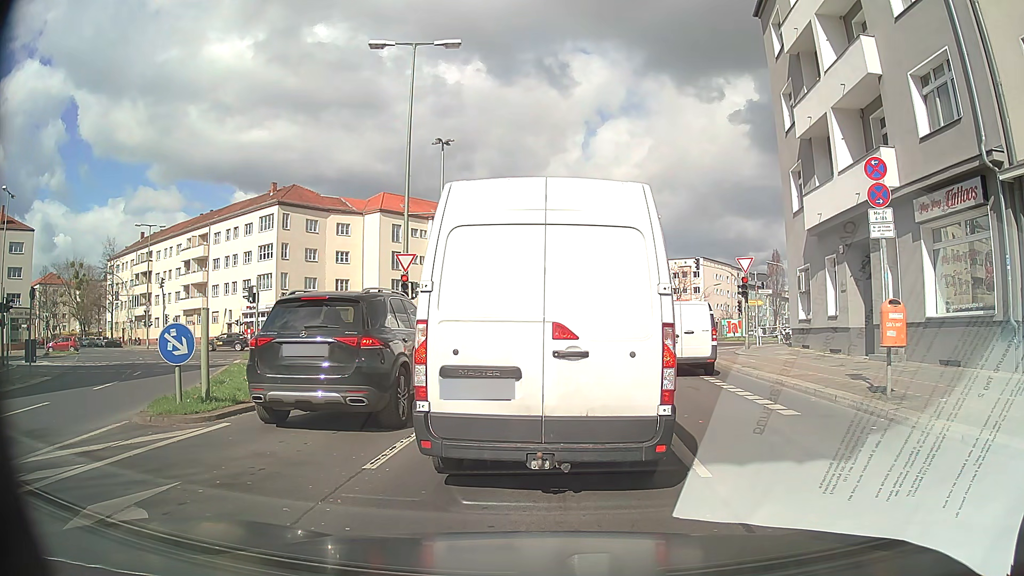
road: secondary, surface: asphalt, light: Day
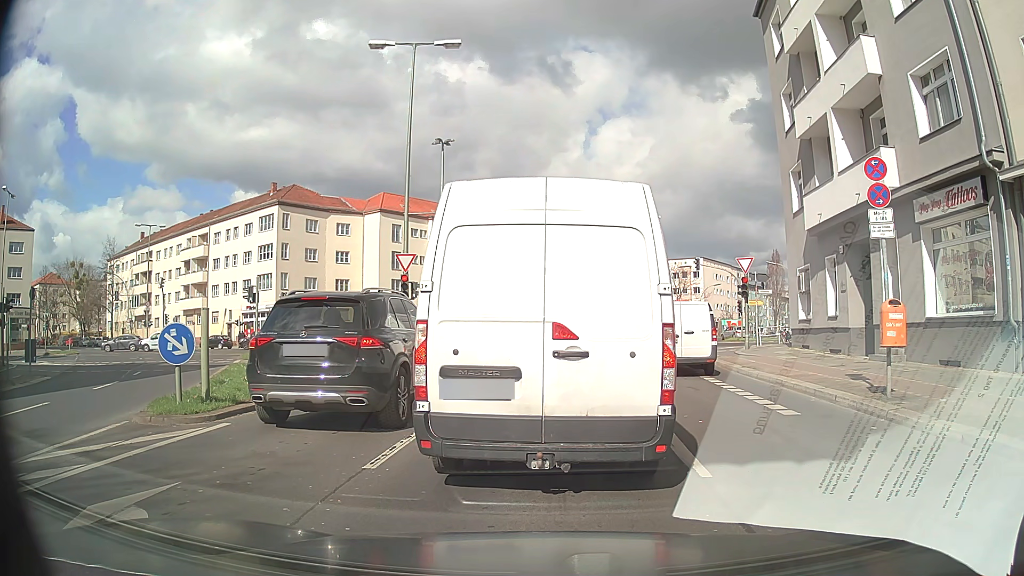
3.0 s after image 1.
(0.0, 0.0) m; 0°
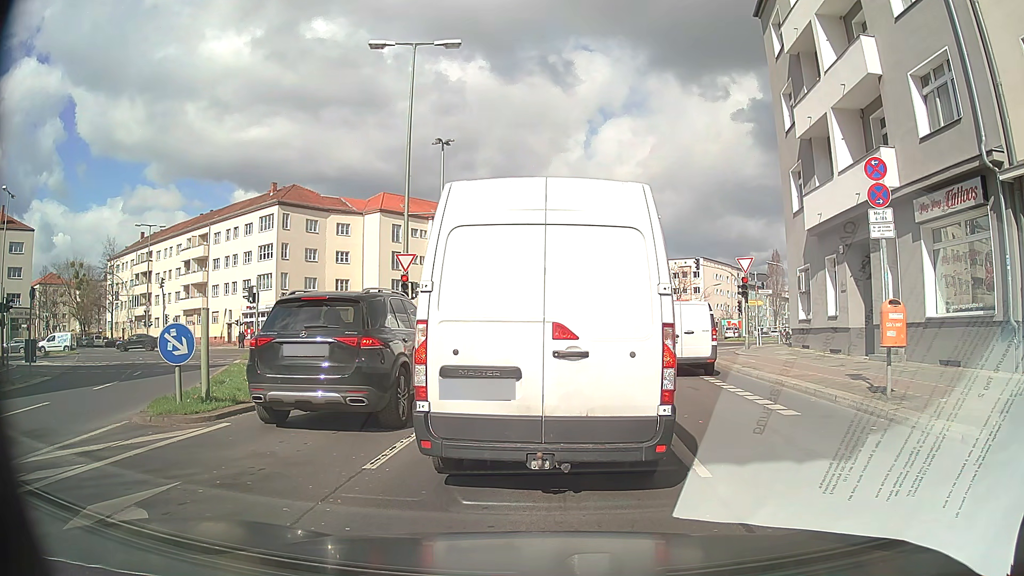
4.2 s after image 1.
(0.0, 0.0) m; 0°
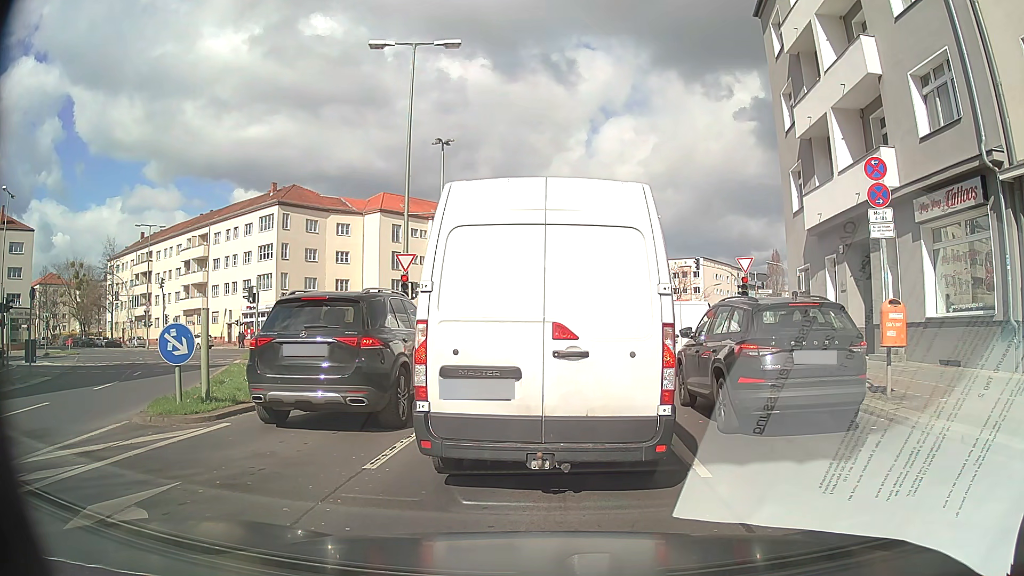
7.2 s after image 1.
(0.0, 0.0) m; 0°
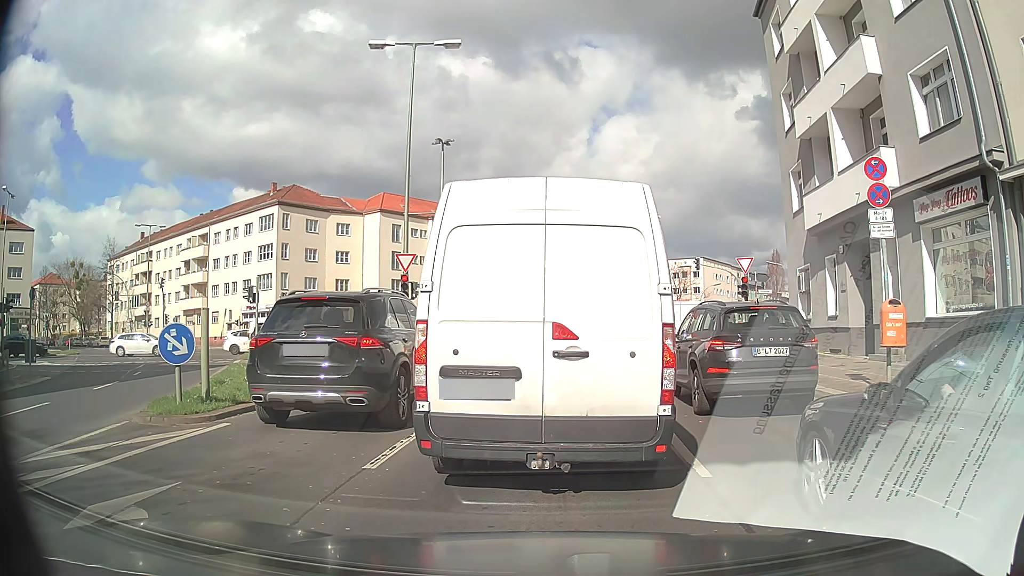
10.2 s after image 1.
(0.0, 0.0) m; 0°
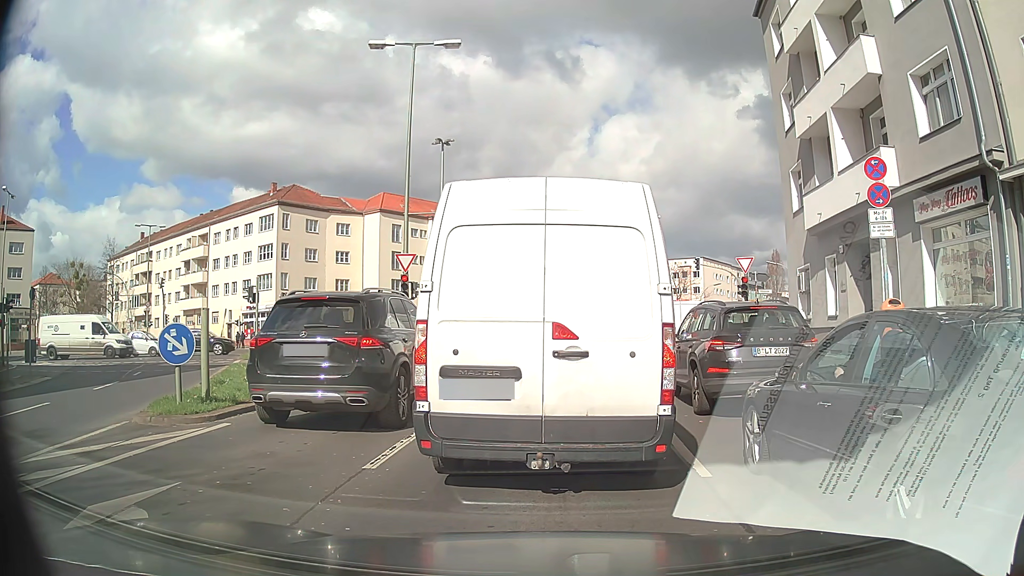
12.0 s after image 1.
(0.0, 0.0) m; 0°
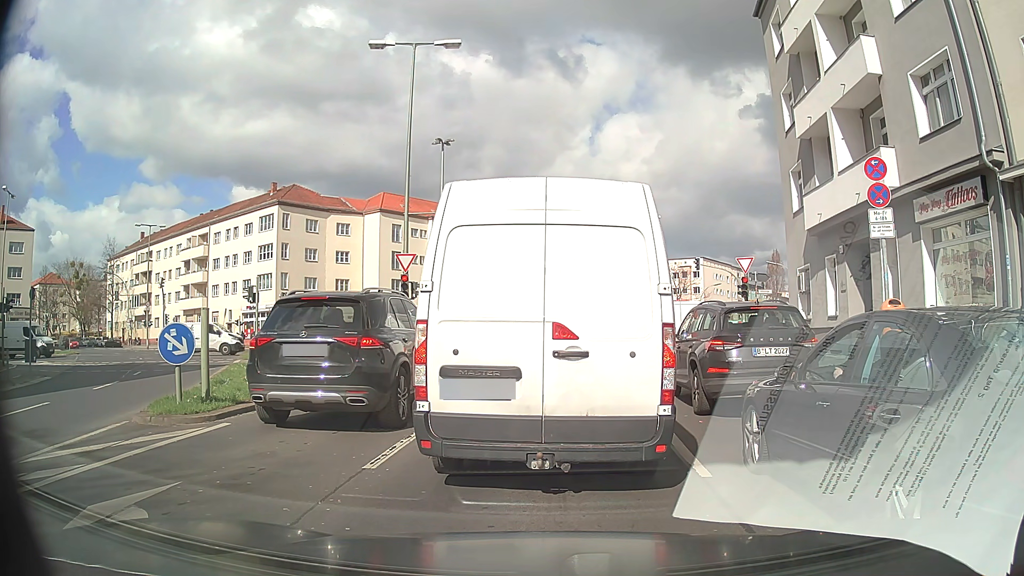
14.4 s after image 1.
(0.0, 0.0) m; 0°
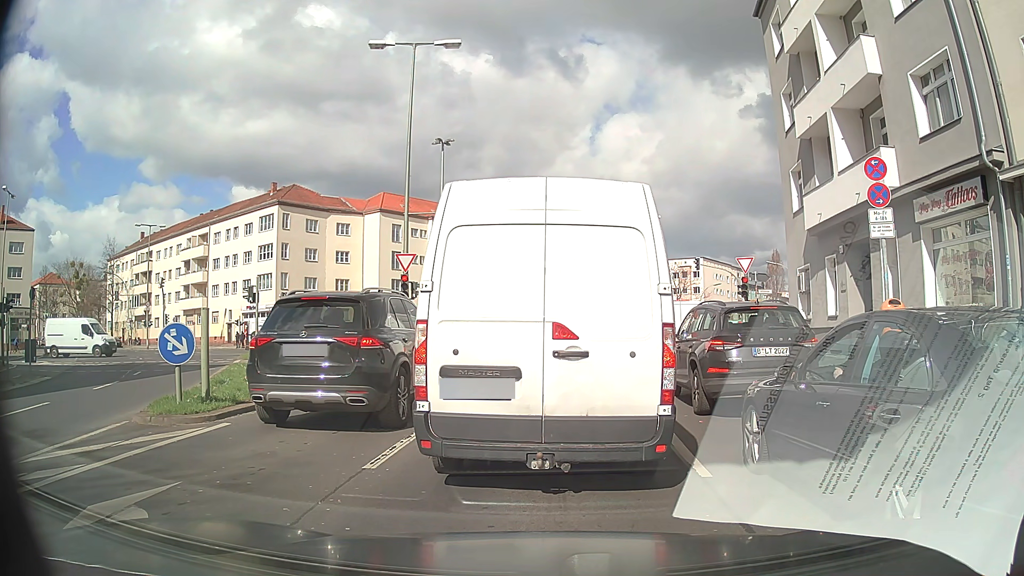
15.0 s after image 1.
(0.0, 0.0) m; 0°
(0, +10) (+1, +20) (+2, +30) (+4, +40) (+6, +49) (+10, +59) (+15, +67) (+20, +76) (+25, +85) (+30, +93) m
